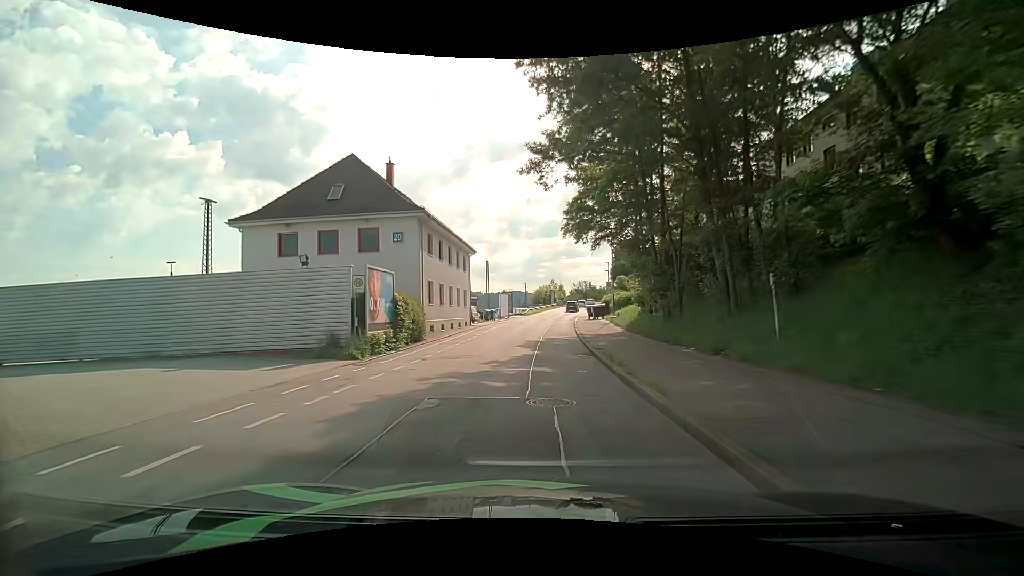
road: residential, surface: asphalt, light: Day
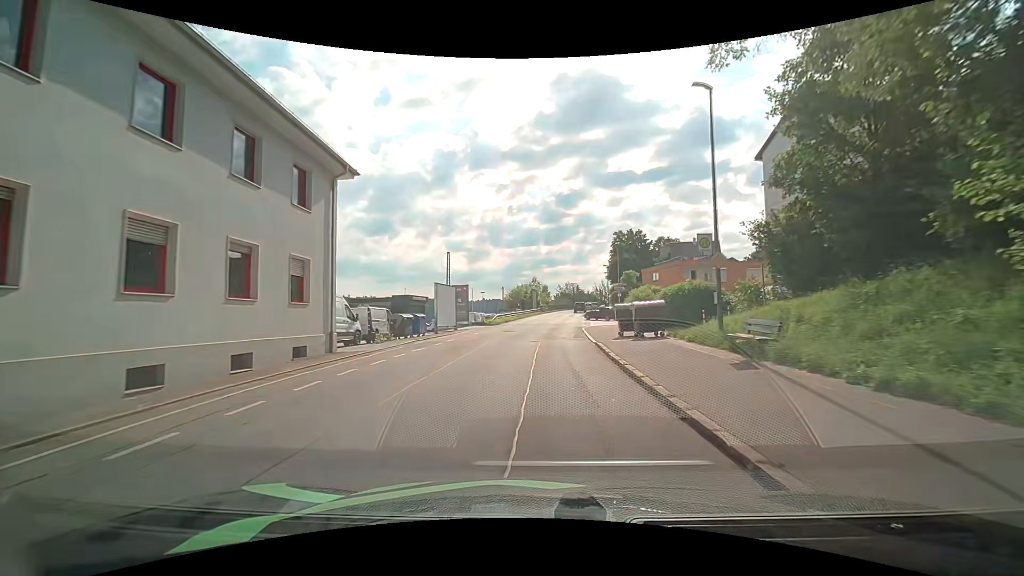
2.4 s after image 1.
(+0.6, +28.7) m; +3°
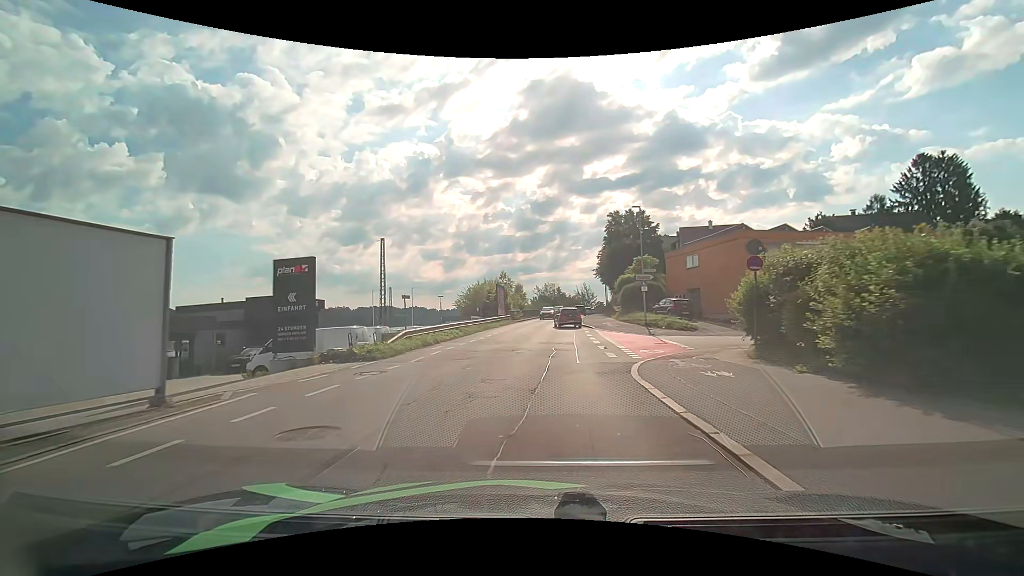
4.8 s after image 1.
(+0.5, +25.0) m; +4°
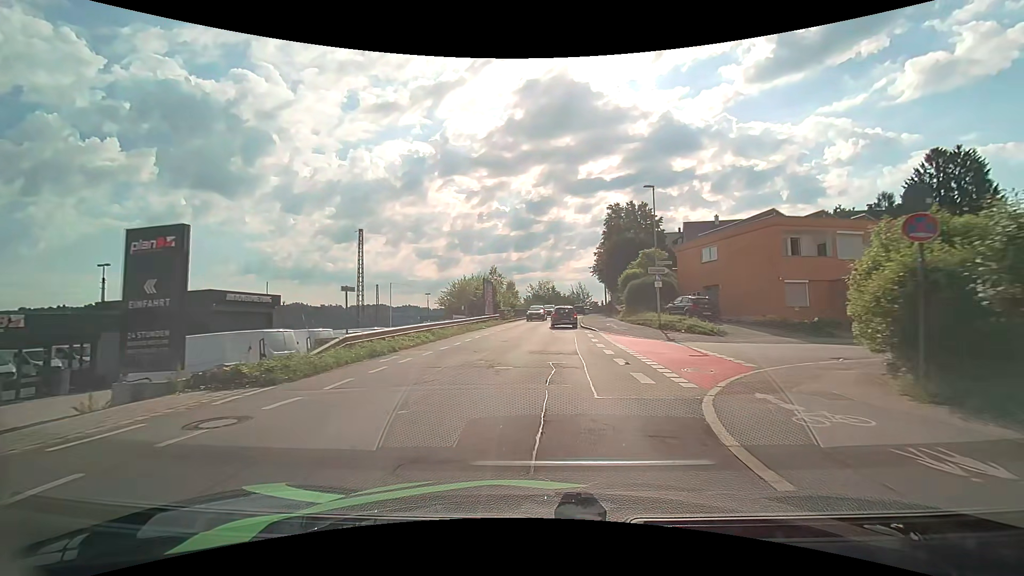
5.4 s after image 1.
(-0.1, +5.7) m; -1°
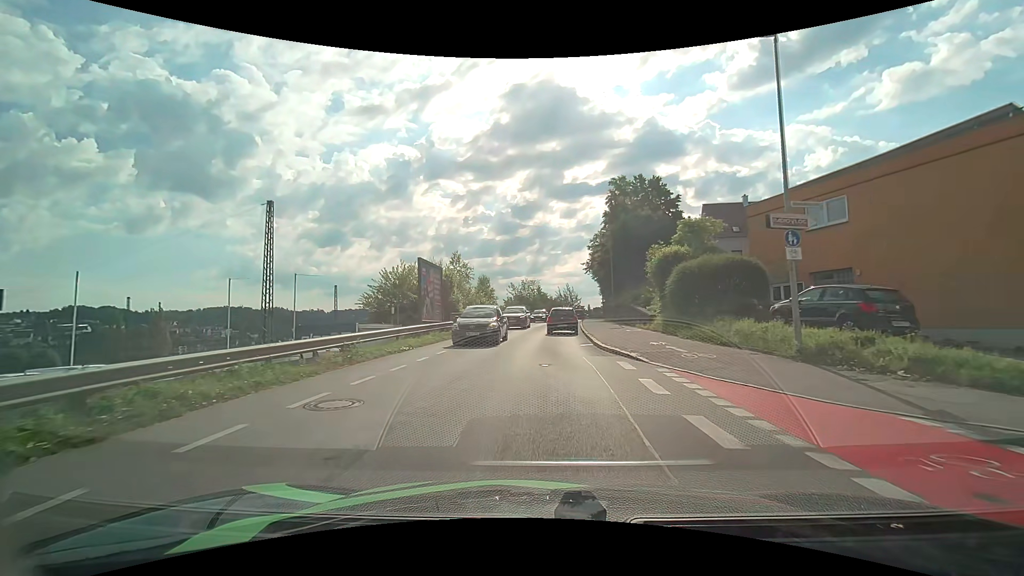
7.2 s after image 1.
(+0.5, +16.4) m; +3°
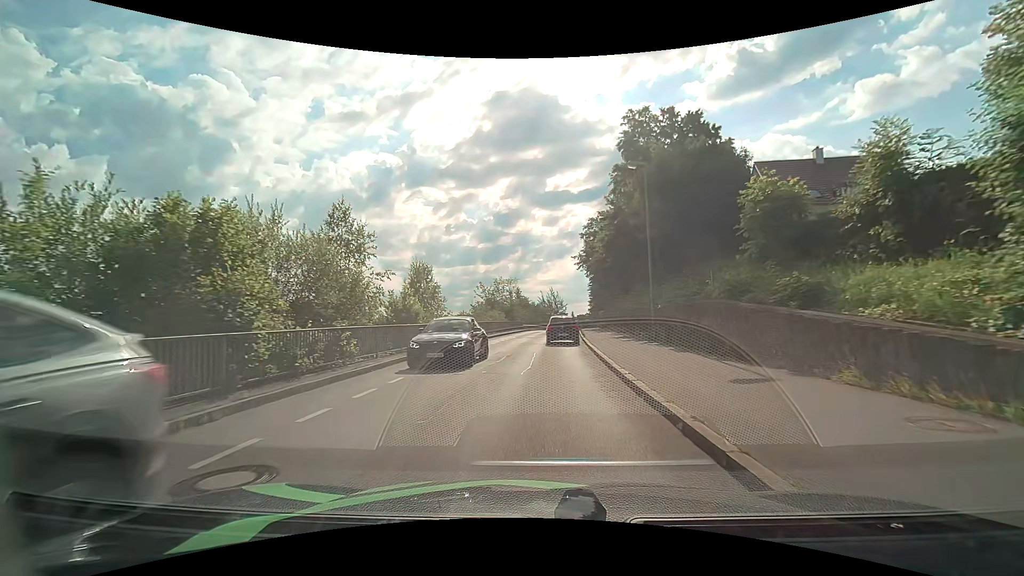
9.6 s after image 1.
(+0.4, +20.4) m; +2°
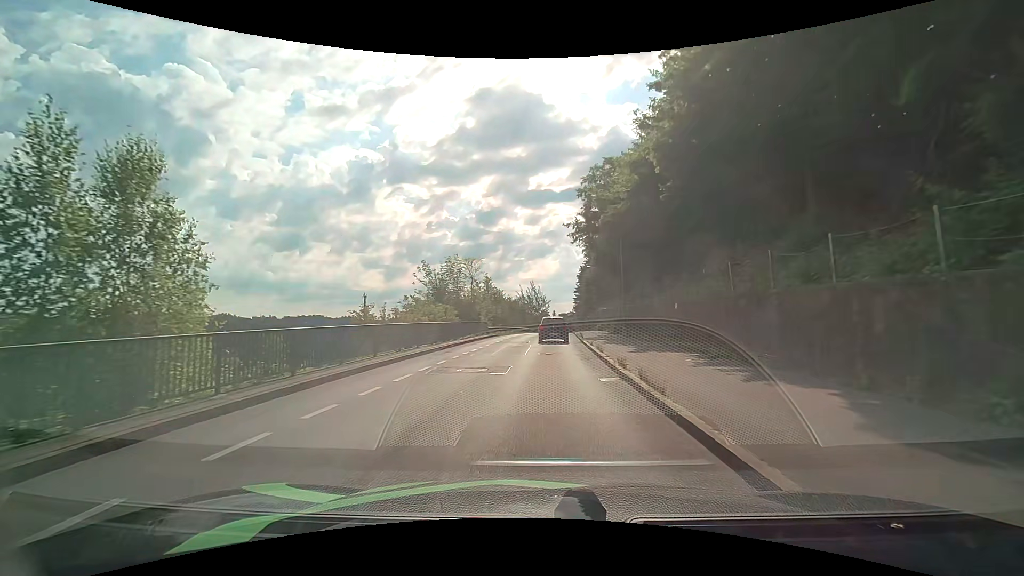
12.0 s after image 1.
(+0.5, +22.1) m; +2°
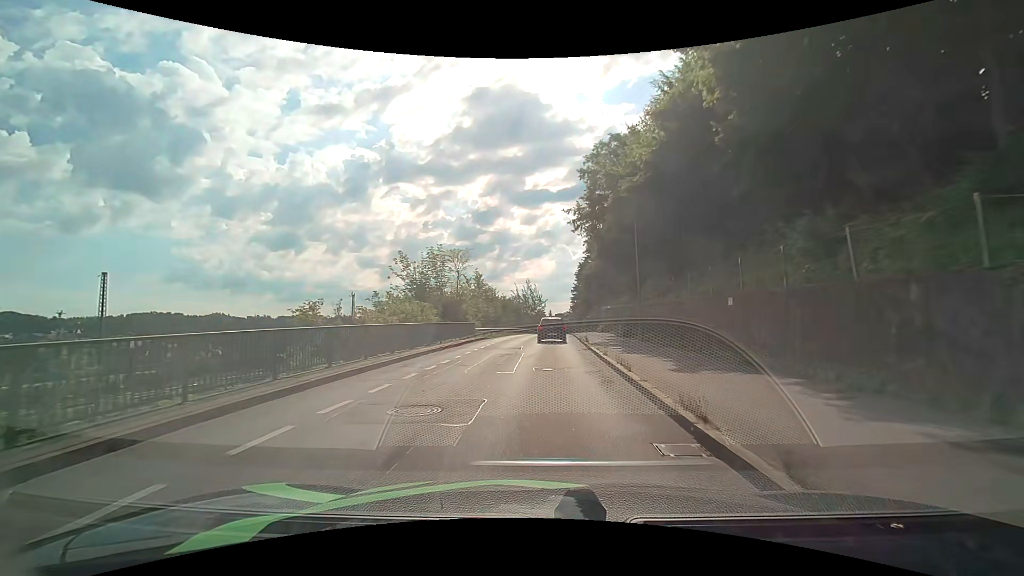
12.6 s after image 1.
(0.0, +5.7) m; +1°
(0, +10) (0, +20) (0, +30) (0, +40) (+1, +50) (+1, +60) (+2, +70) (+2, +80) (+3, +90) (+3, +100) m
